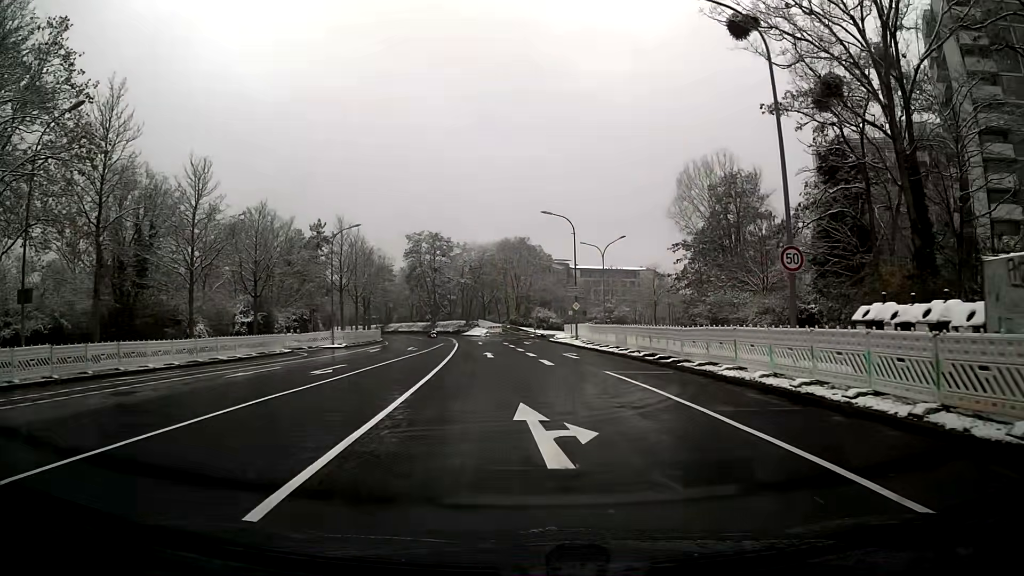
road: tertiary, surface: asphalt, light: Day
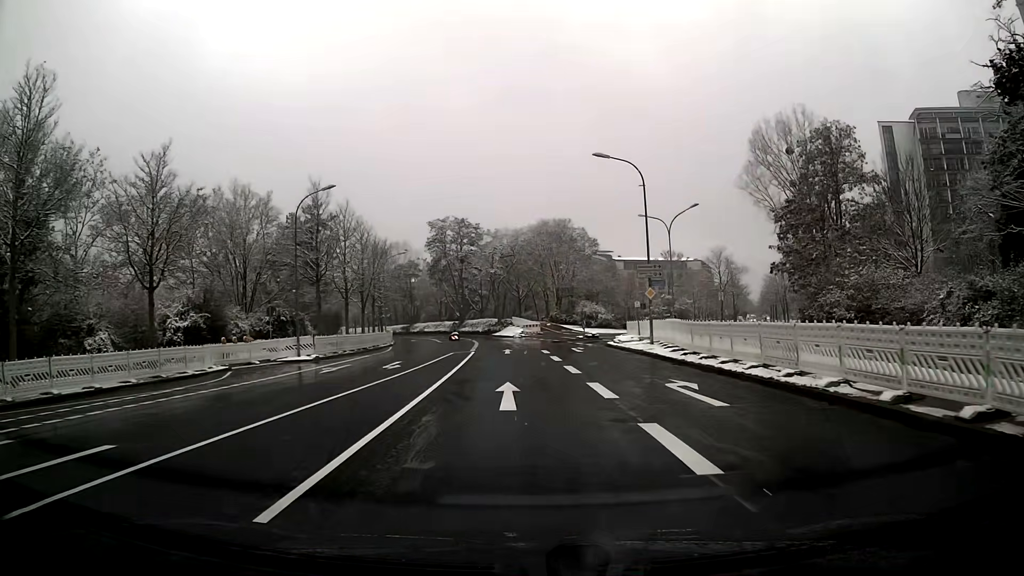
(-0.4, +16.0) m; -3°
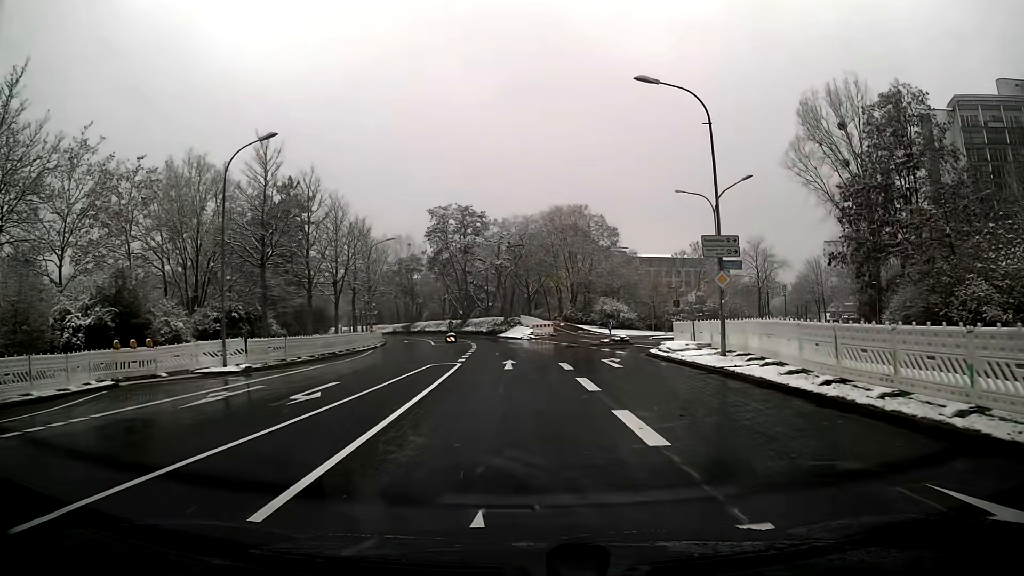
(-0.1, +10.5) m; -1°
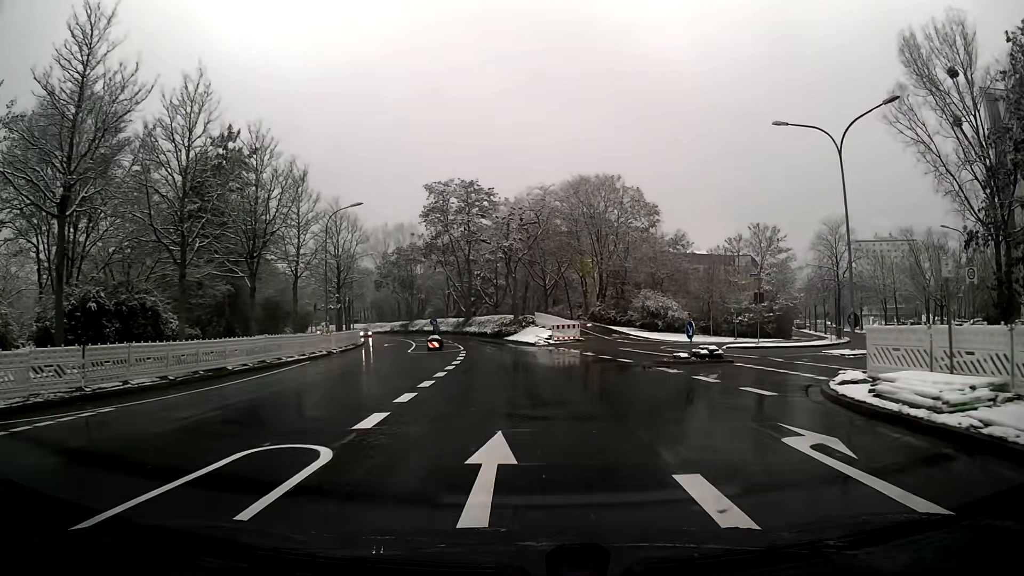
(-0.2, +16.6) m; -2°
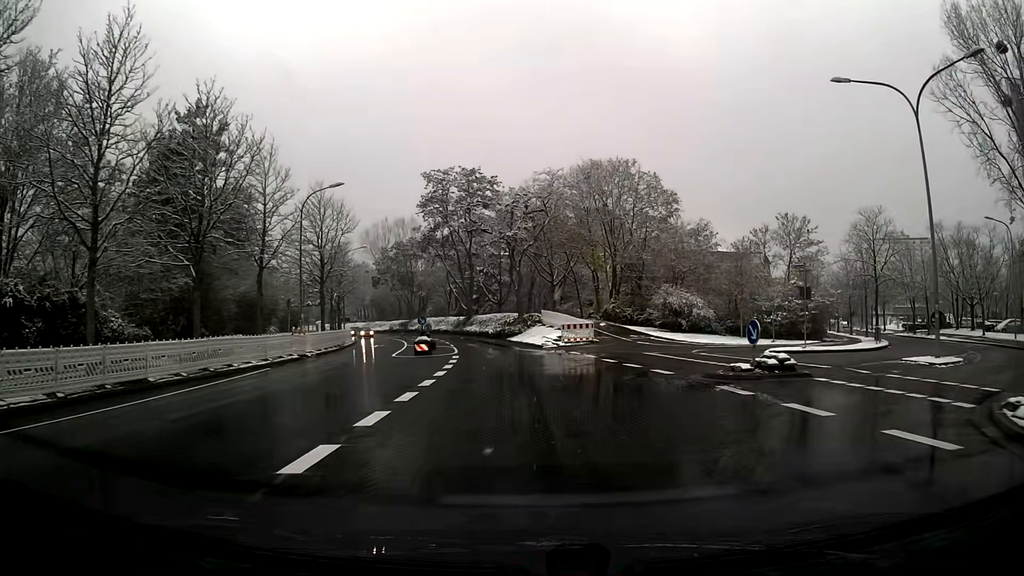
(0.0, +5.9) m; -1°
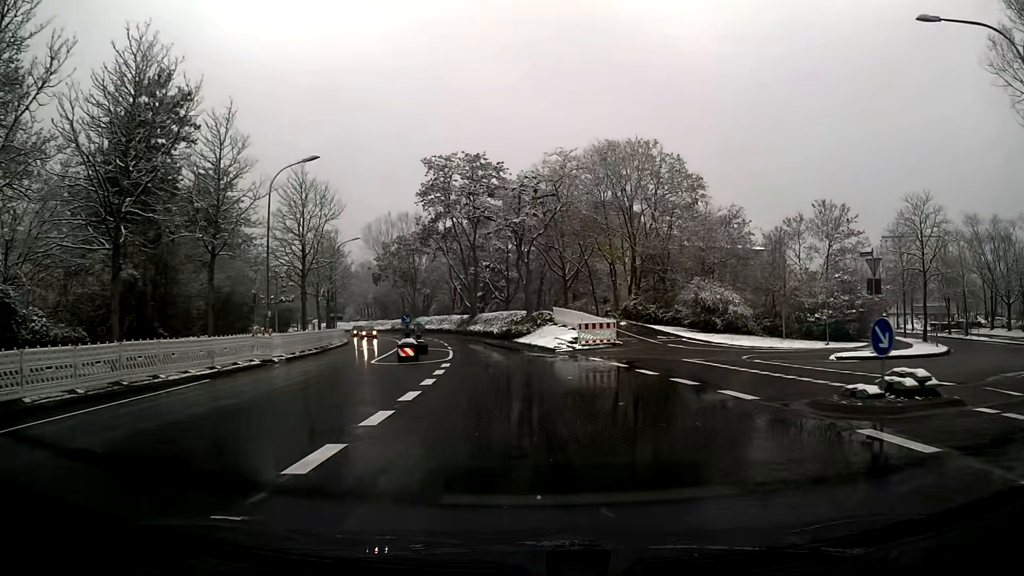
(-0.1, +6.0) m; -1°
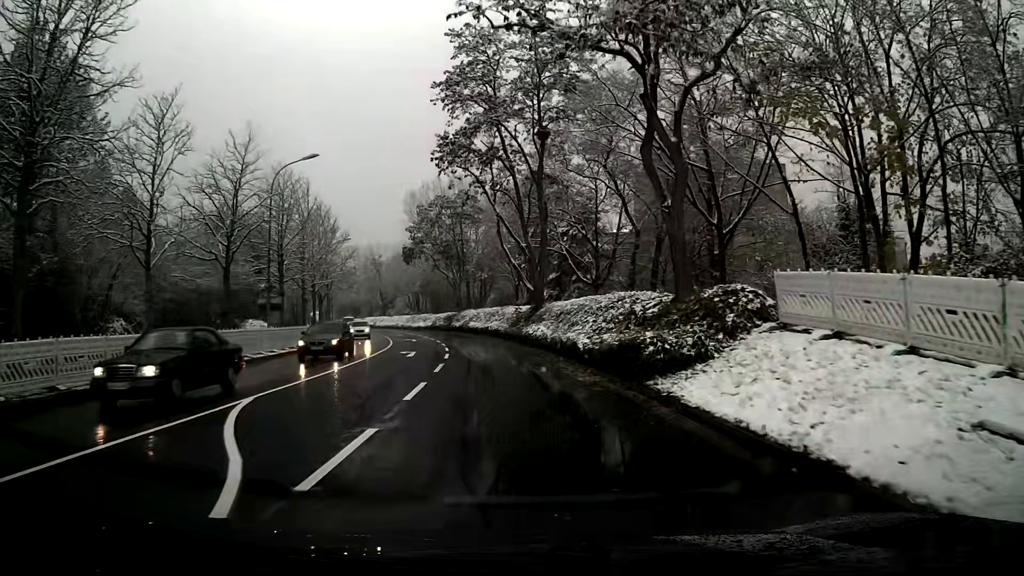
(-1.7, +30.8) m; -7°
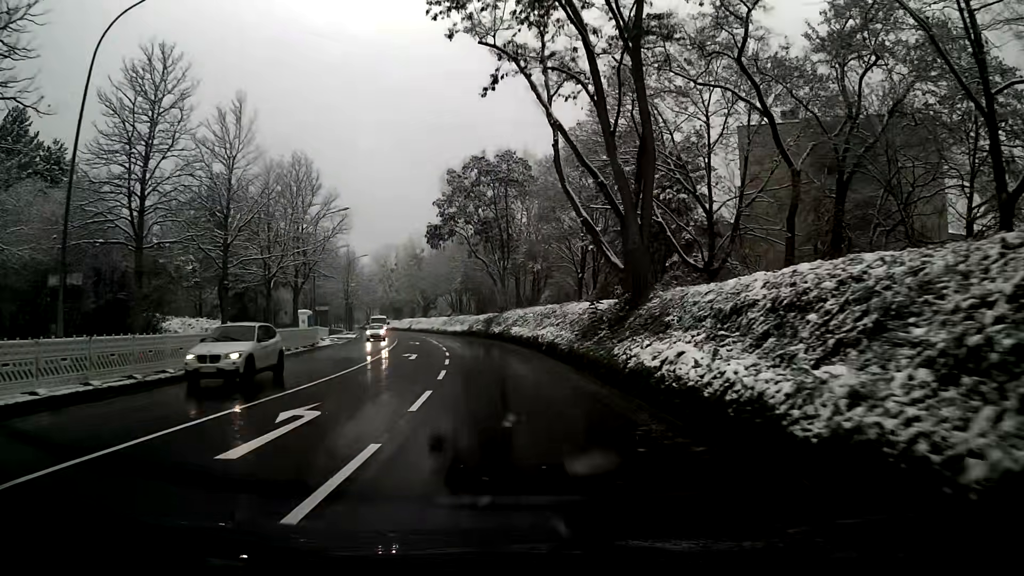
(-0.8, +19.1) m; -5°
